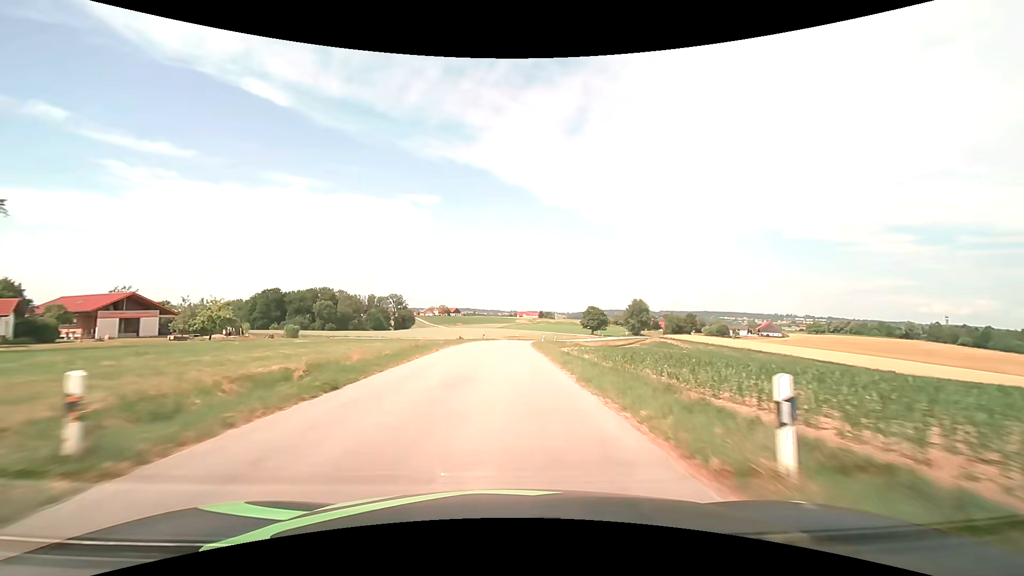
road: tertiary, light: Day
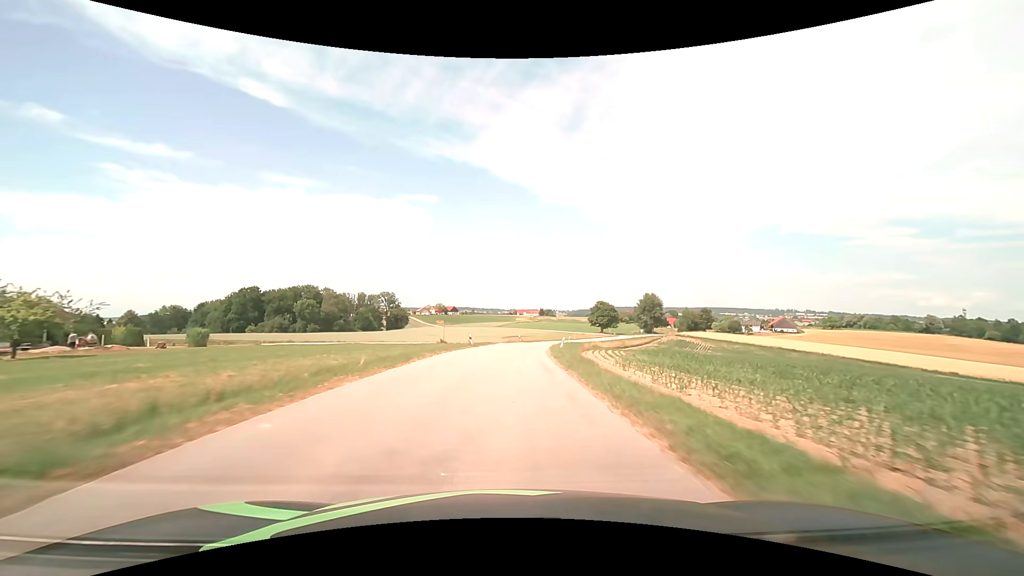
(0.0, +21.8) m; 0°
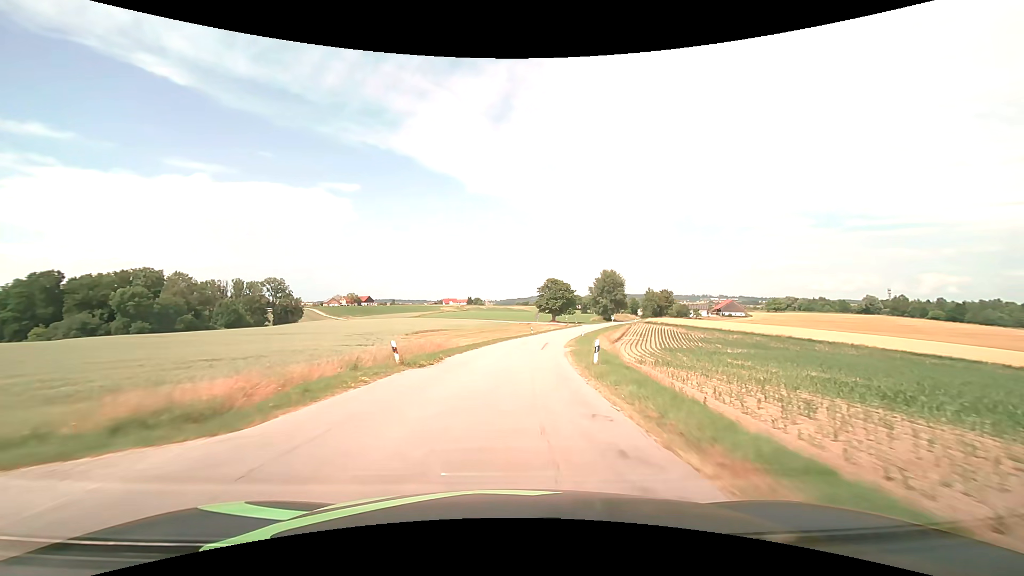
(+1.7, +45.6) m; +8°
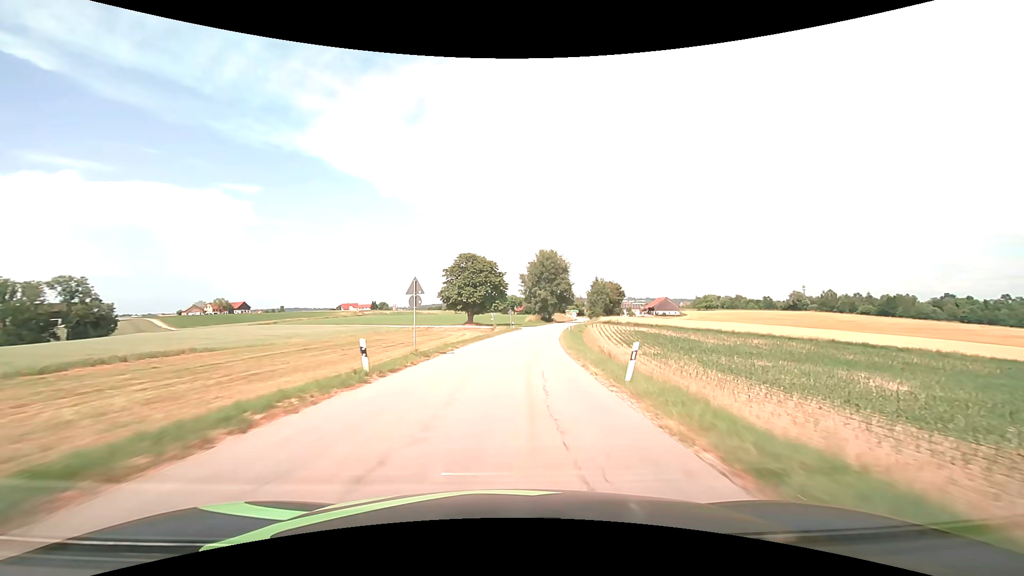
(+4.7, +54.2) m; +10°
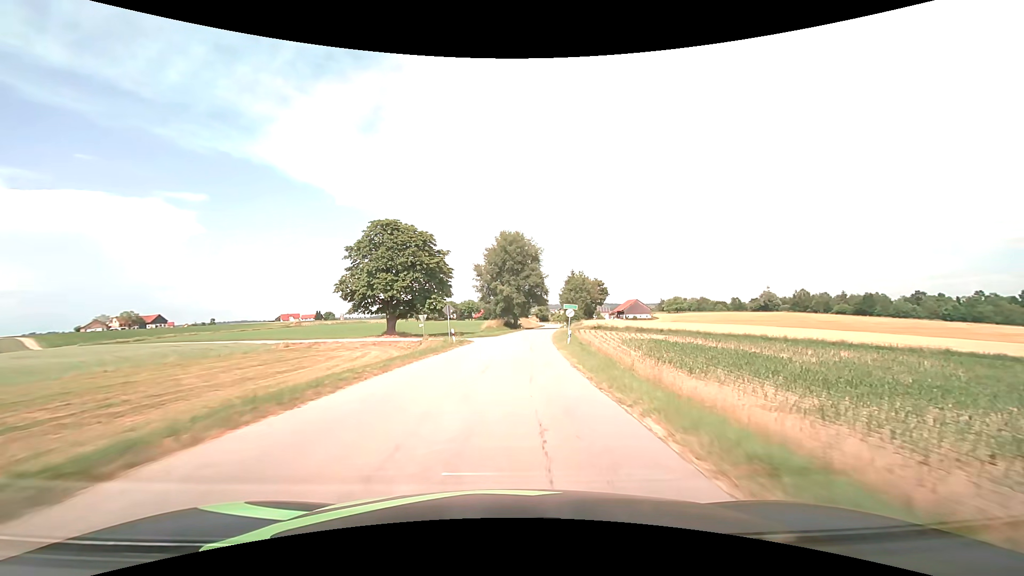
(+1.4, +32.2) m; +5°
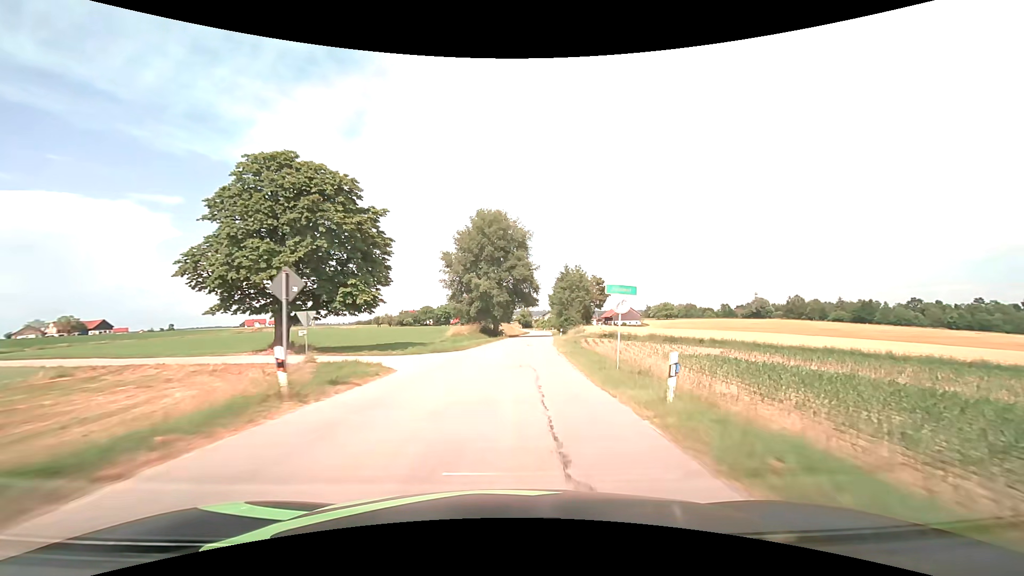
(+0.4, +21.4) m; +2°
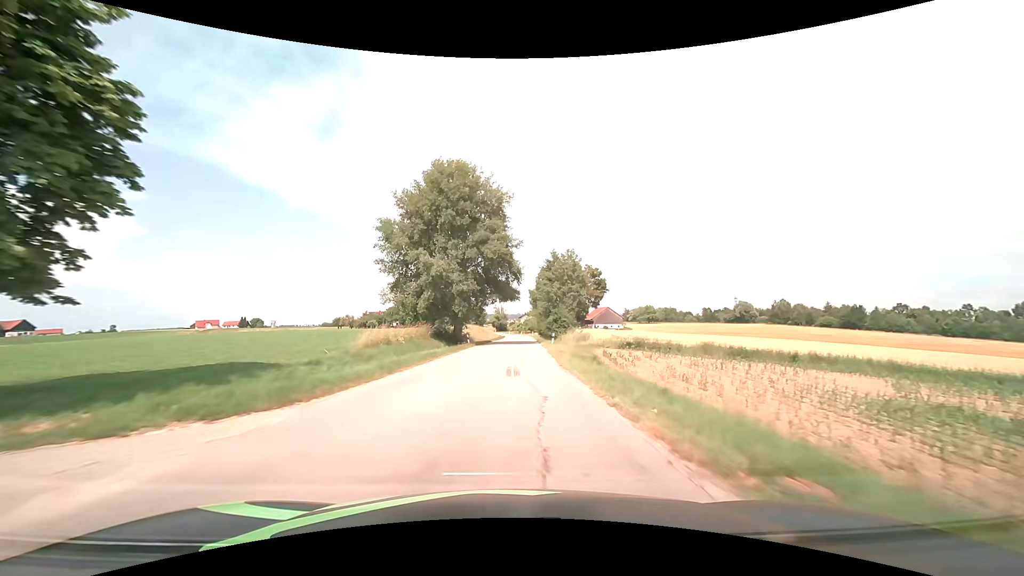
(+0.7, +21.4) m; +3°
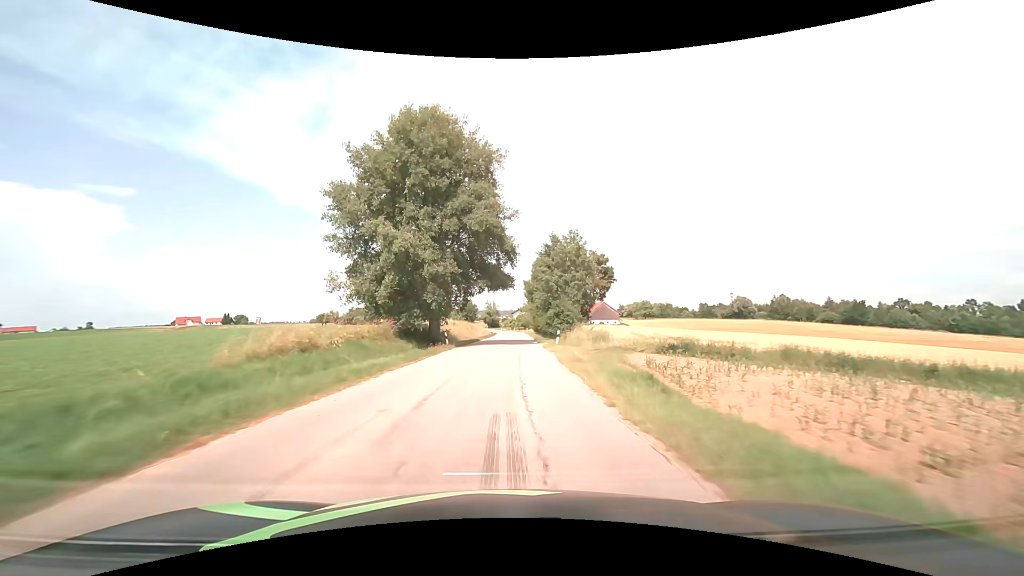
(+0.1, +10.7) m; +1°
(0, +10) (0, +20) (0, +30) (0, +40) (0, +50) (+1, +60) (+1, +70) (+1, +80) (+1, +90) (+1, +100) m
